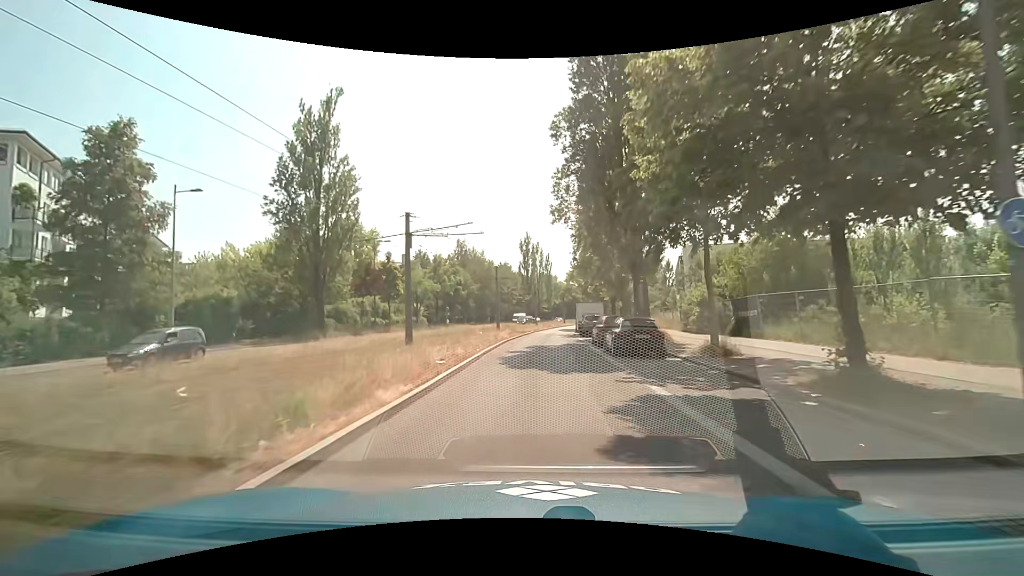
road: secondary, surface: asphalt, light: Day
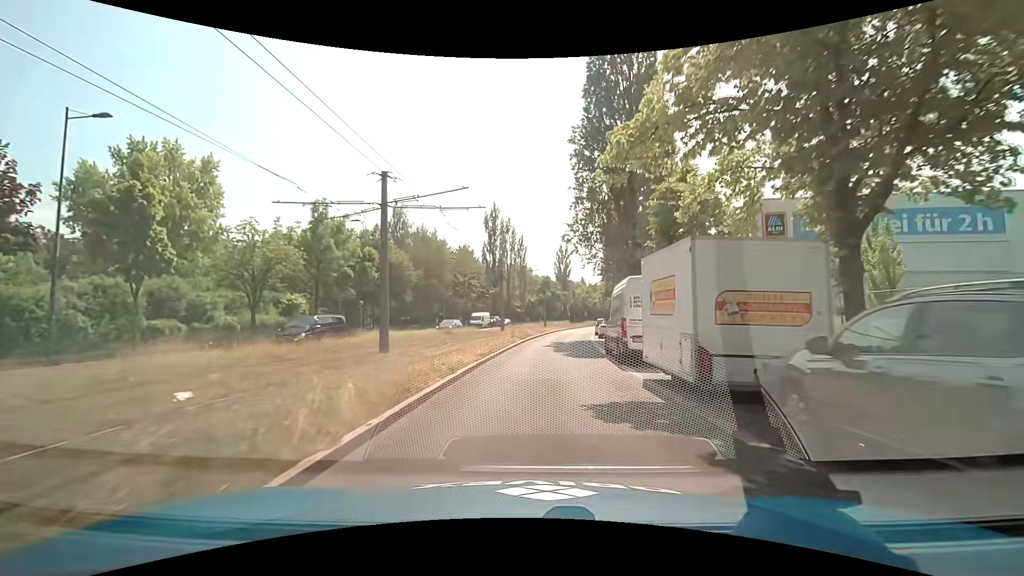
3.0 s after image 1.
(+0.7, +35.0) m; +3°
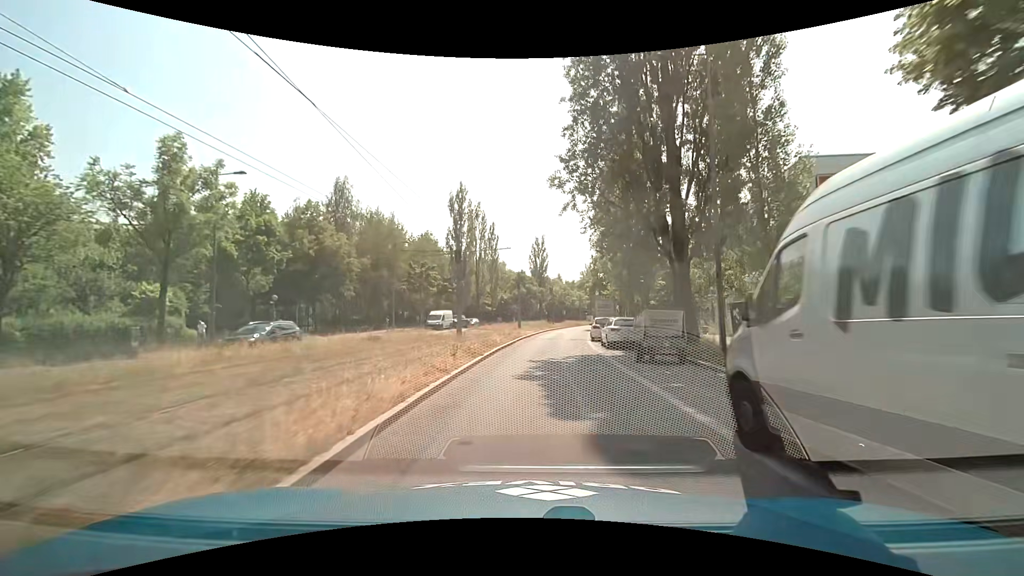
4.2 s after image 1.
(+0.3, +14.0) m; +3°
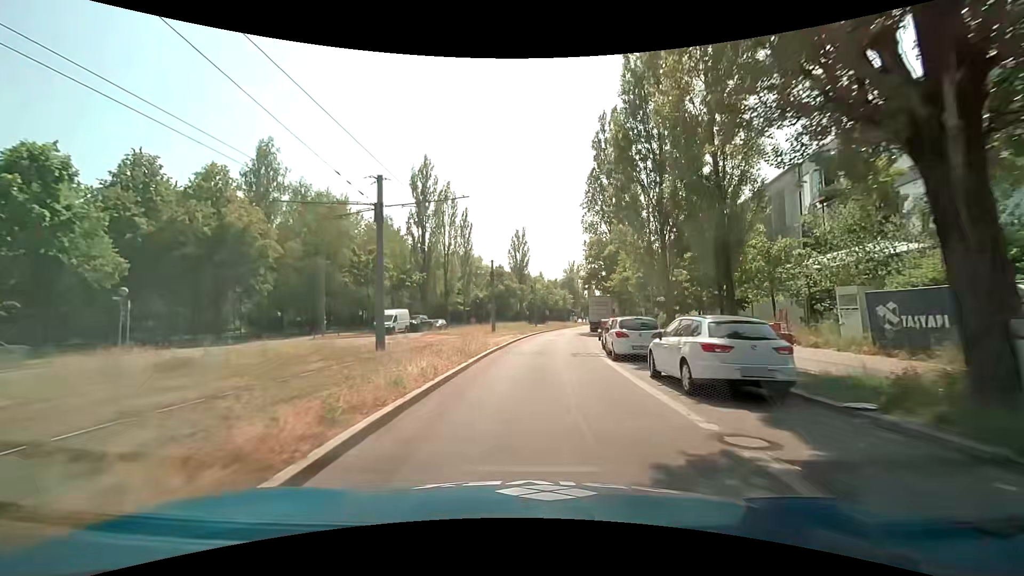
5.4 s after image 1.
(+0.2, +13.9) m; +2°
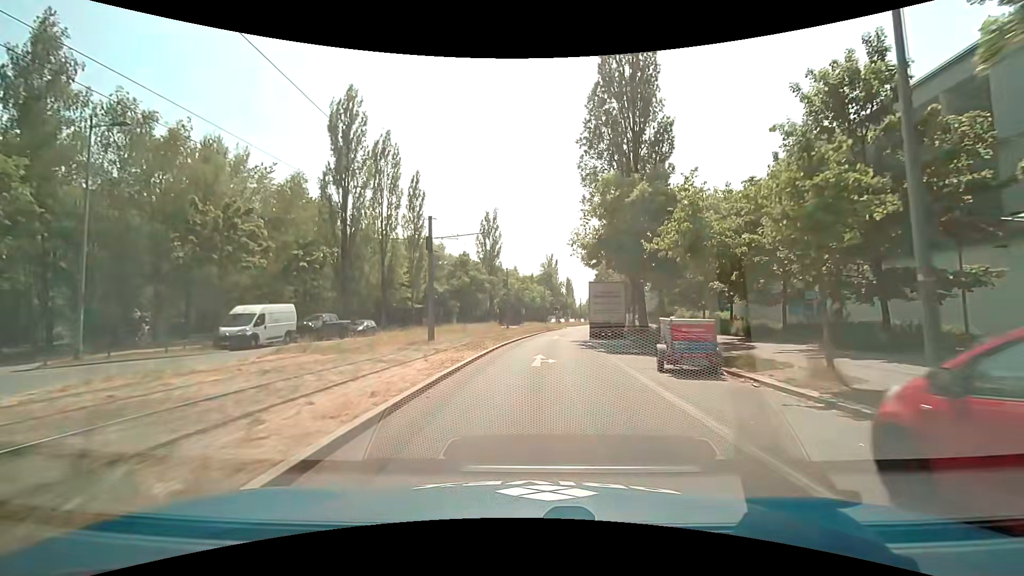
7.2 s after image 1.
(+0.6, +20.5) m; +4°
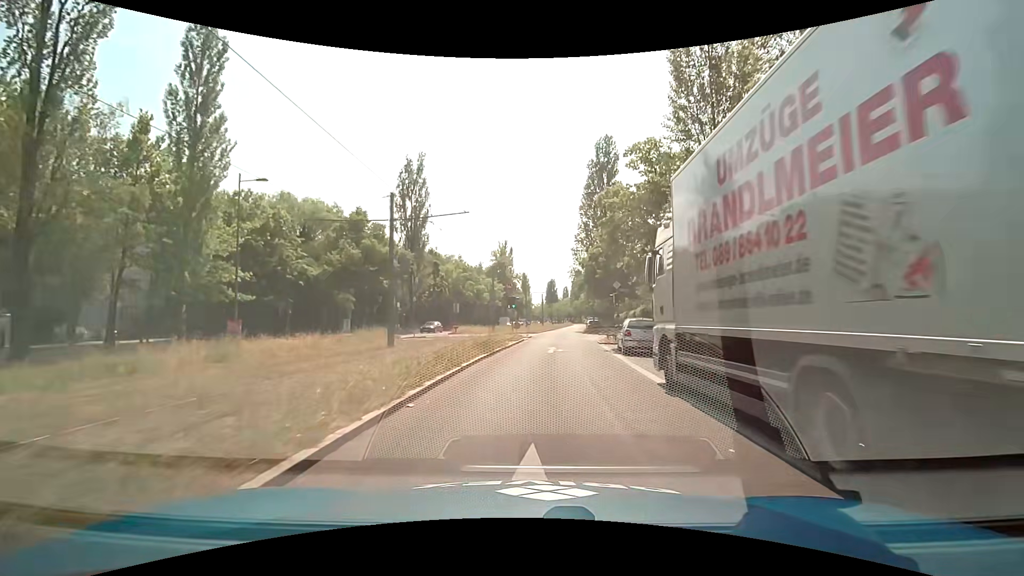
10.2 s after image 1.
(+1.3, +34.0) m; +5°
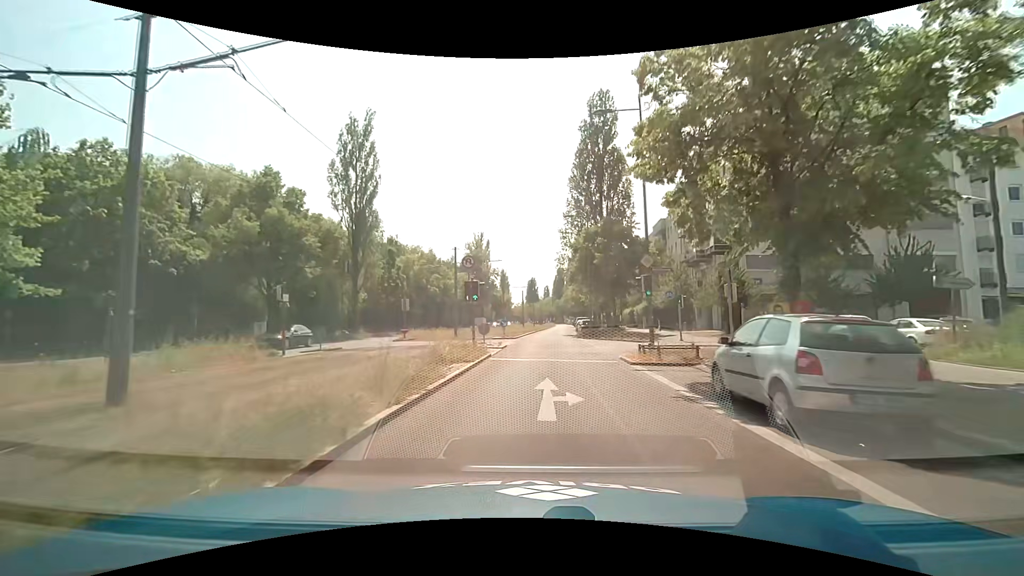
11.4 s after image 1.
(+0.2, +13.8) m; +2°
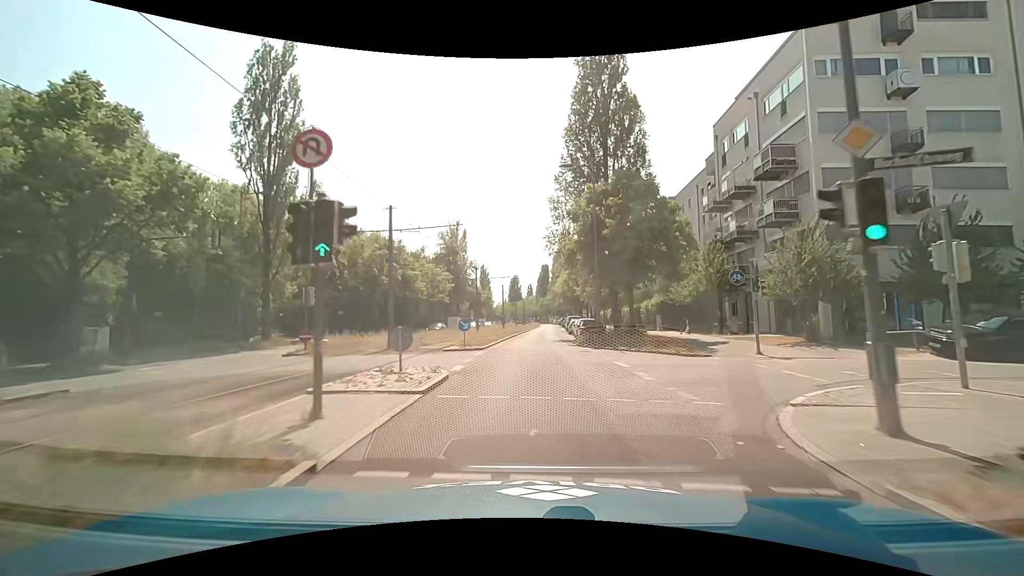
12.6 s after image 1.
(+0.3, +14.0) m; +2°
(0, +10) (0, +20) (+1, +30) (+1, +40) (+1, +50) (+2, +60) (+2, +70) (+3, +80) (+3, +90) (+4, +100) m
